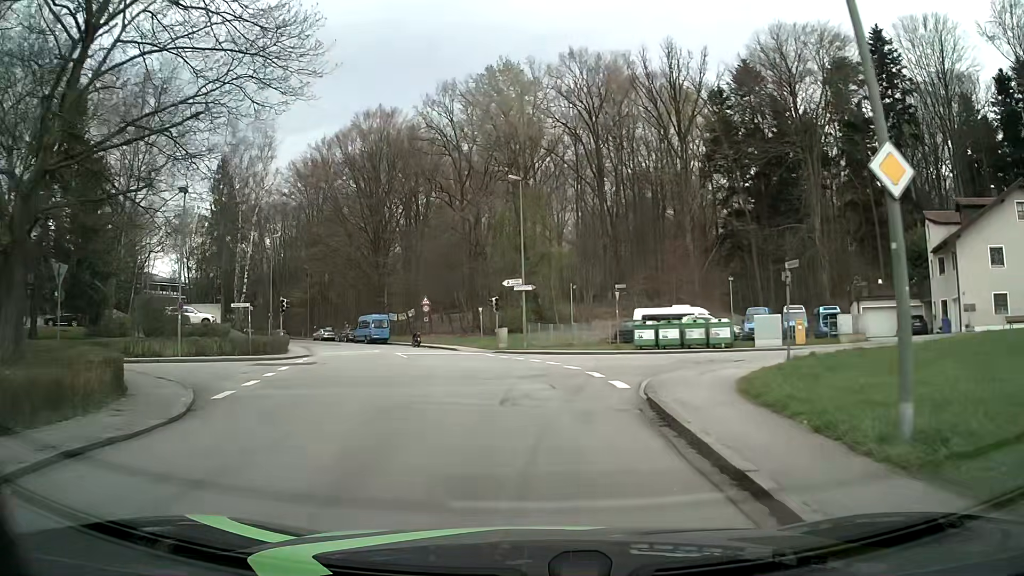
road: residential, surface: asphalt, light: Day
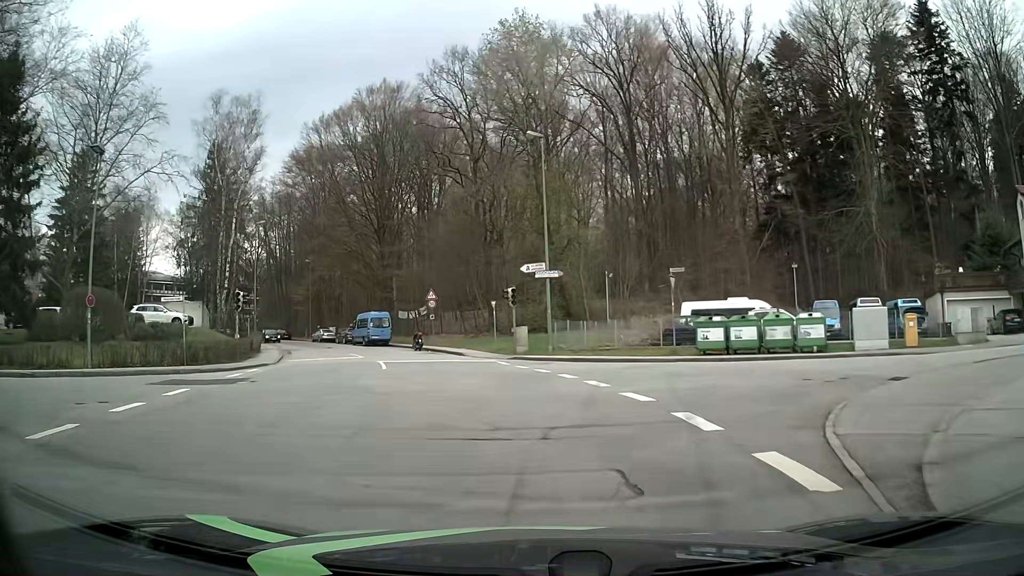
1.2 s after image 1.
(-0.1, +9.0) m; -2°
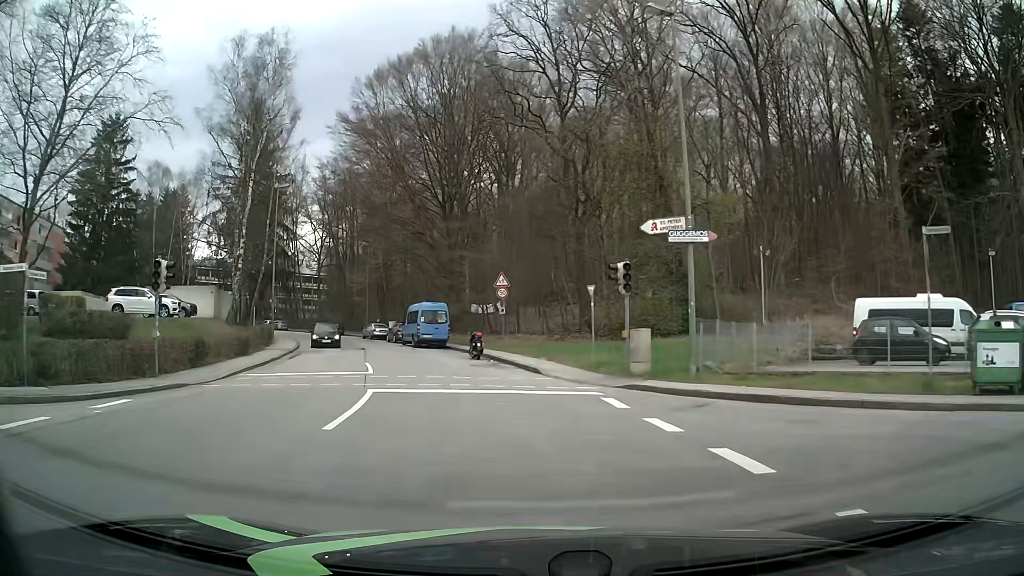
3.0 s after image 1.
(-0.9, +13.3) m; -8°
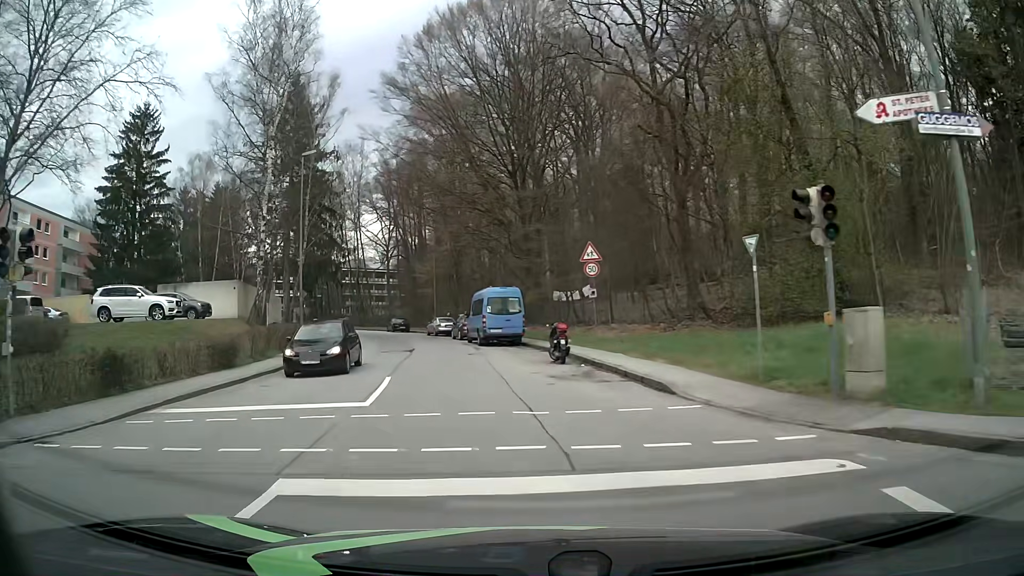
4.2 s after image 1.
(-0.4, +8.9) m; -8°
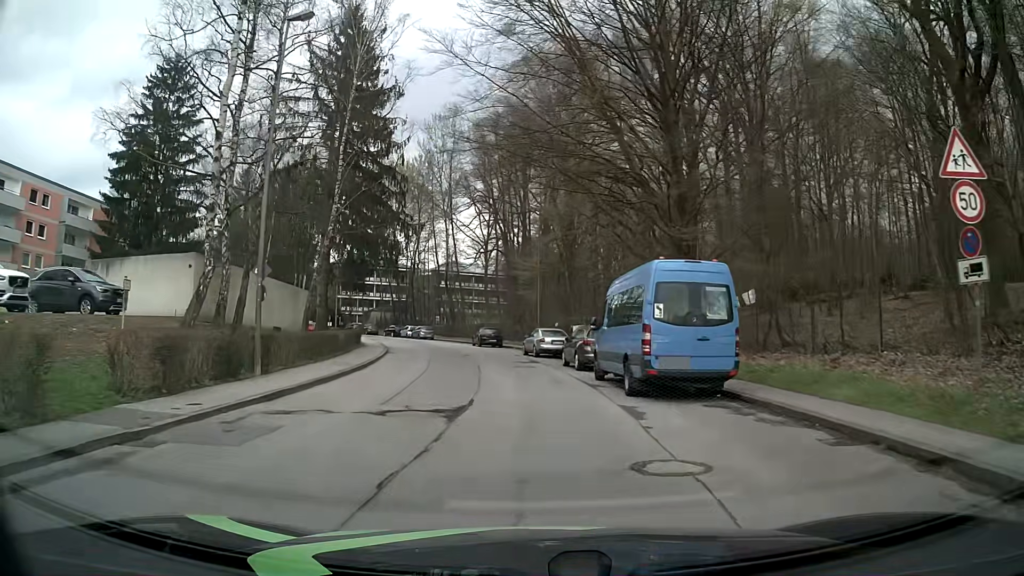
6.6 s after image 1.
(-1.9, +17.8) m; -9°
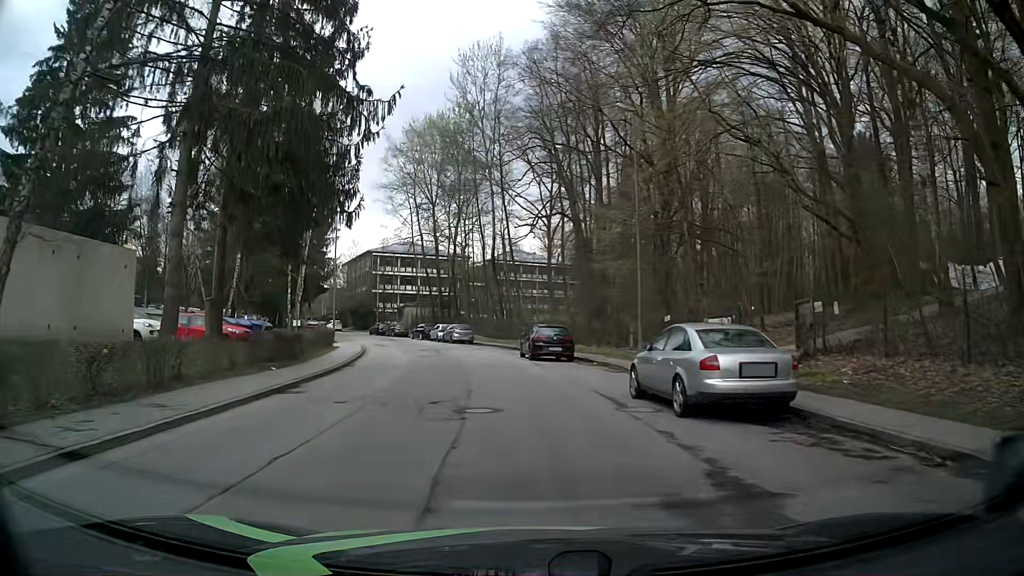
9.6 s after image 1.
(-0.9, +22.3) m; -4°
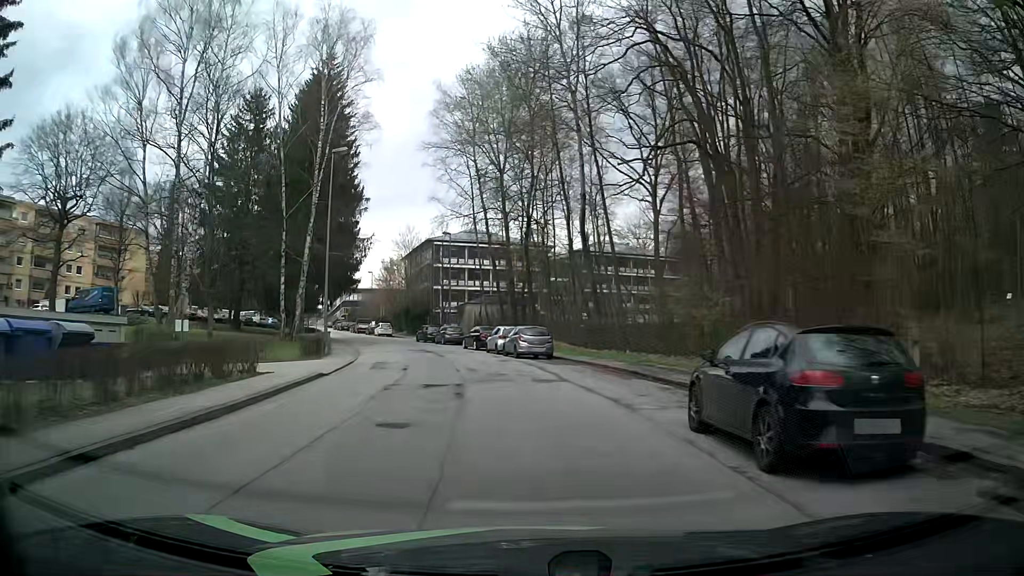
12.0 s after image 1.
(-2.1, +20.6) m; -9°
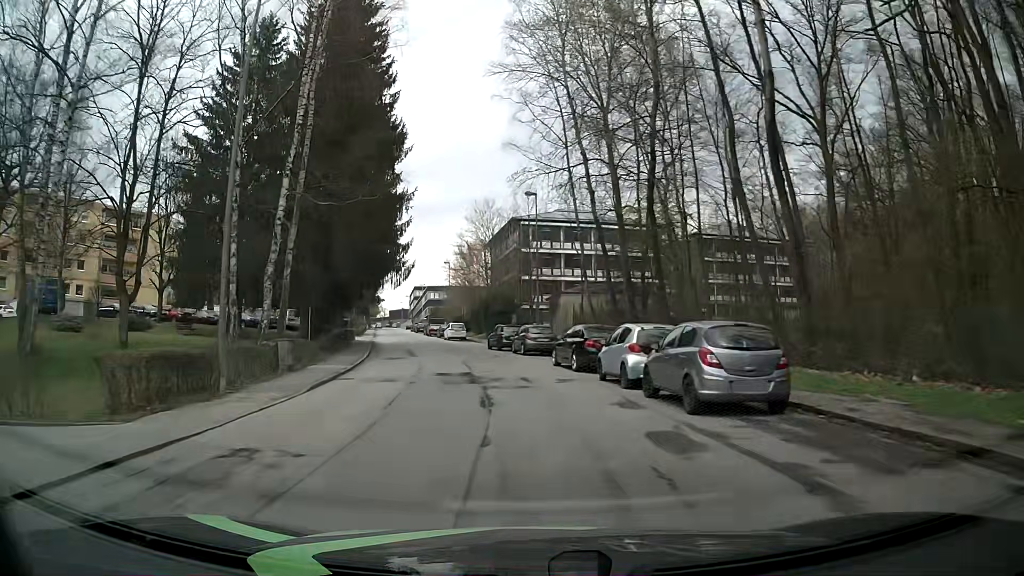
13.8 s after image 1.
(-1.4, +19.4) m; -8°
(0, +10) (-1, +20) (-3, +30) (-5, +40) (-7, +49) (-10, +59) (-12, +69) (-14, +78) (-17, +88) (-19, +98) m
